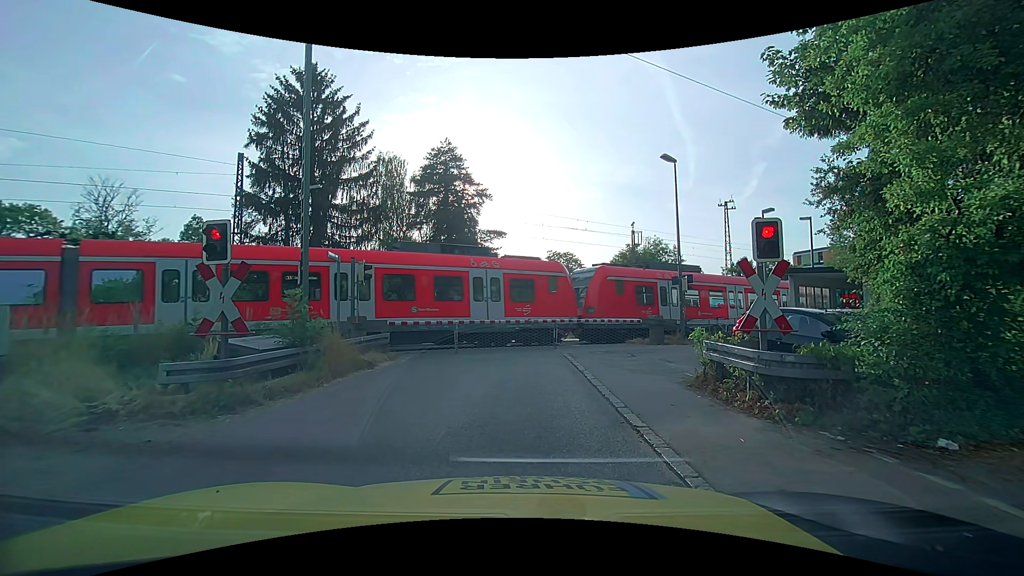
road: unclassified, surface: asphalt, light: Day
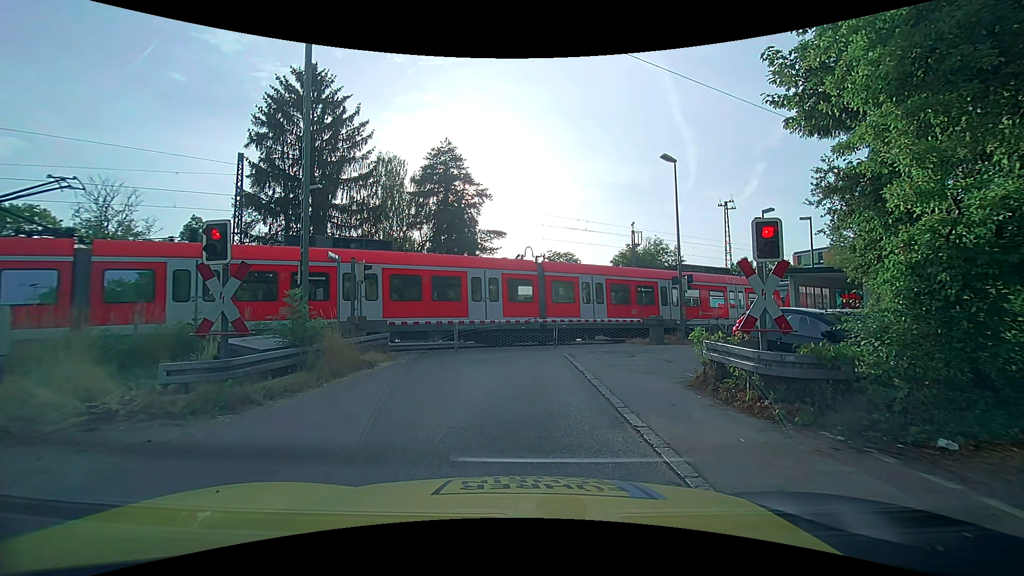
(0.0, 0.0) m; 0°
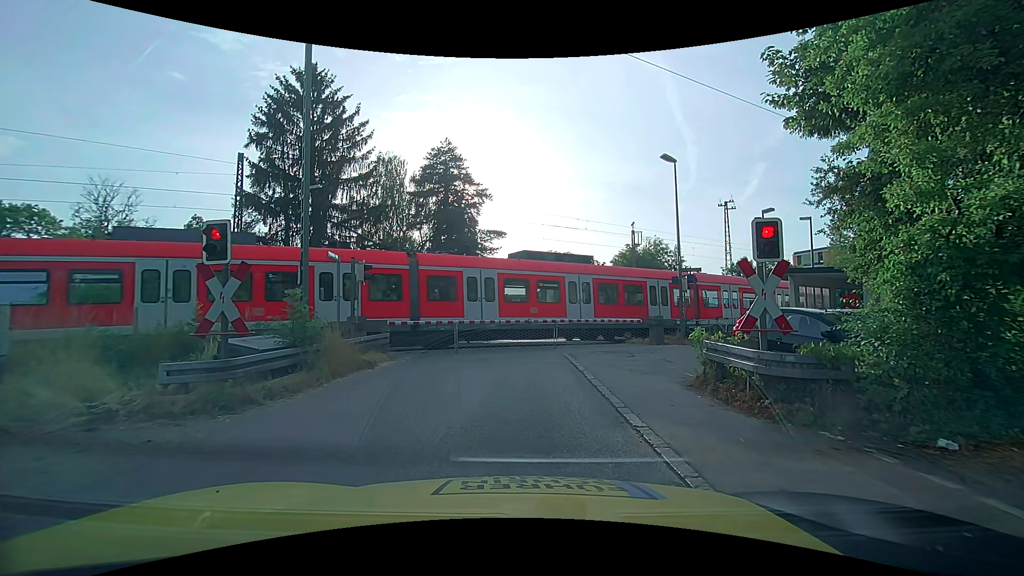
(0.0, 0.0) m; 0°
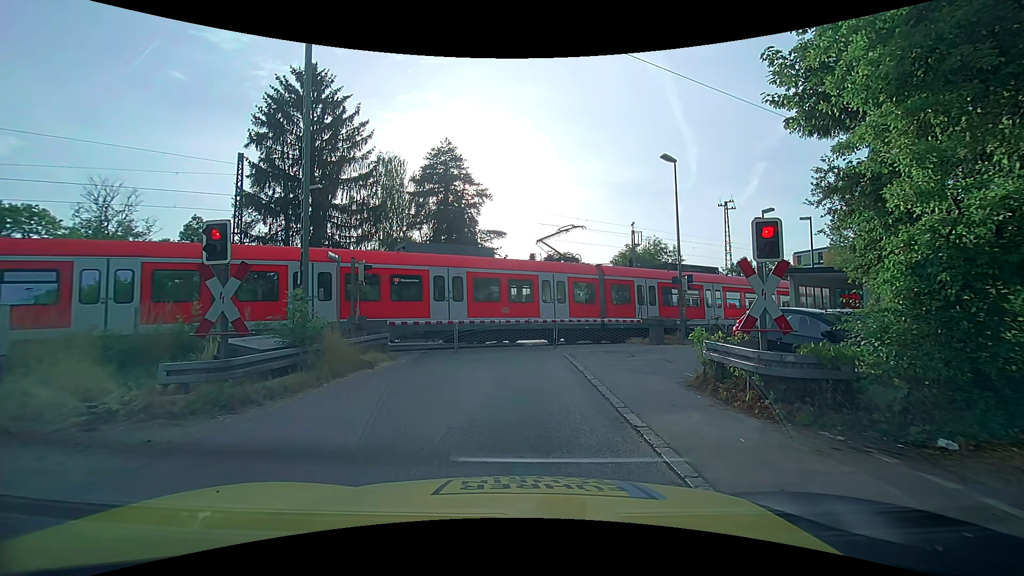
(0.0, 0.0) m; 0°
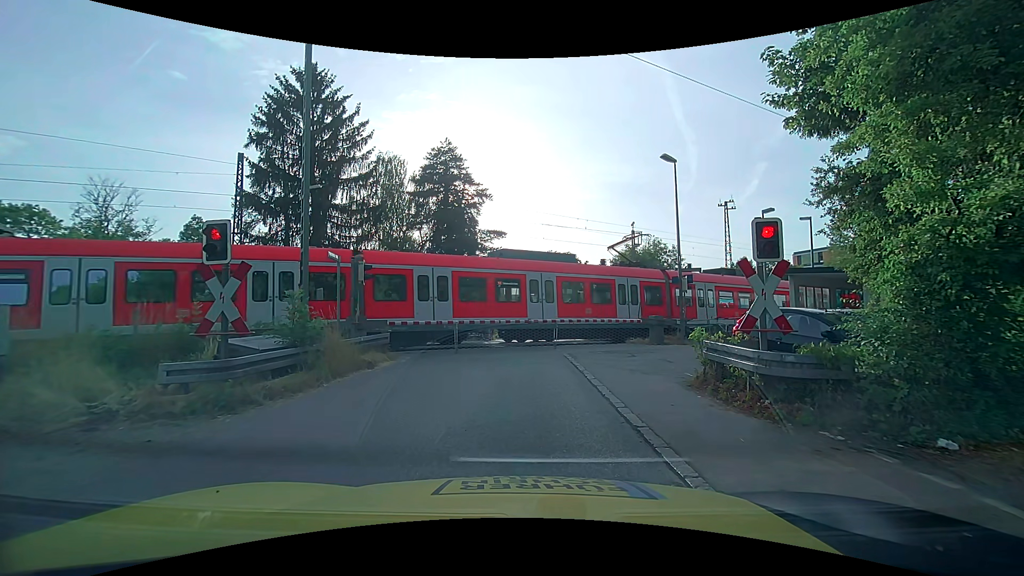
(0.0, 0.0) m; 0°
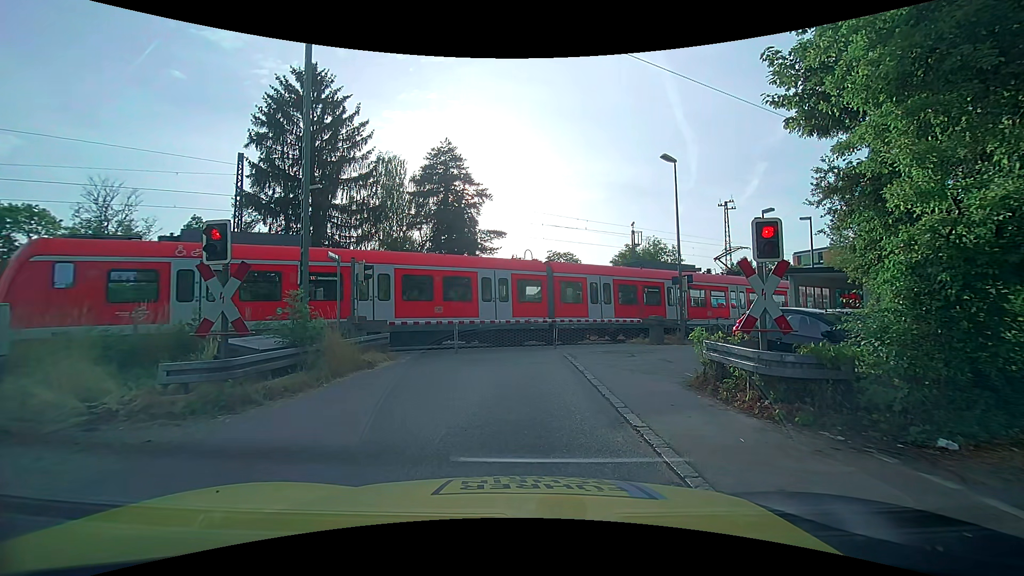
(0.0, 0.0) m; 0°
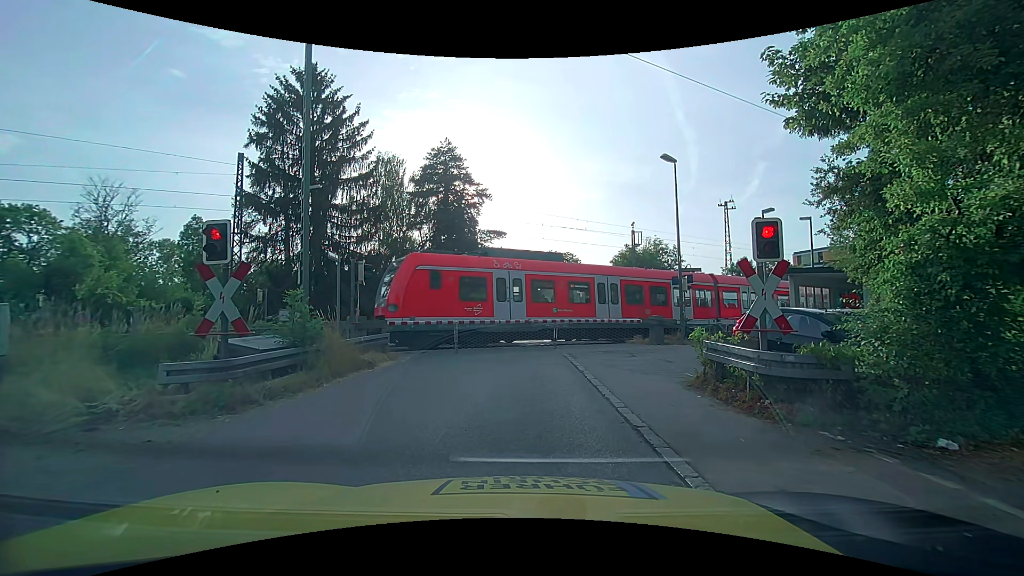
(0.0, 0.0) m; 0°
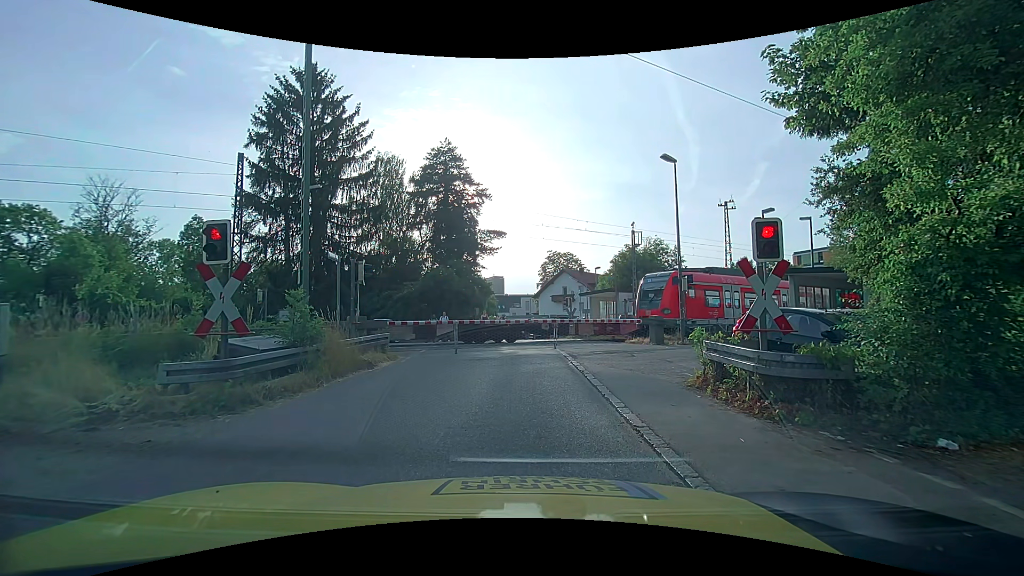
(0.0, 0.0) m; 0°
